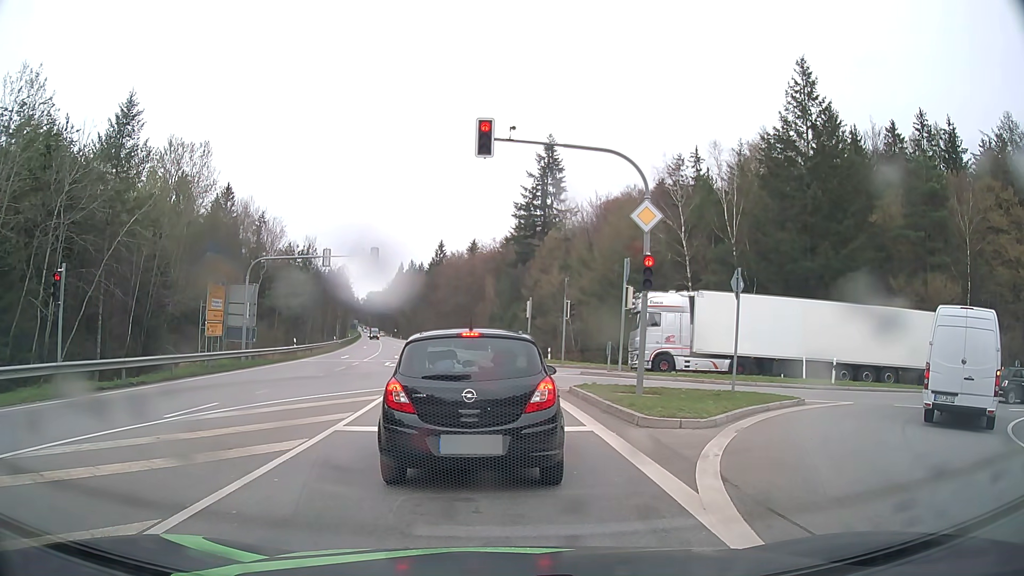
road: secondary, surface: asphalt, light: Day
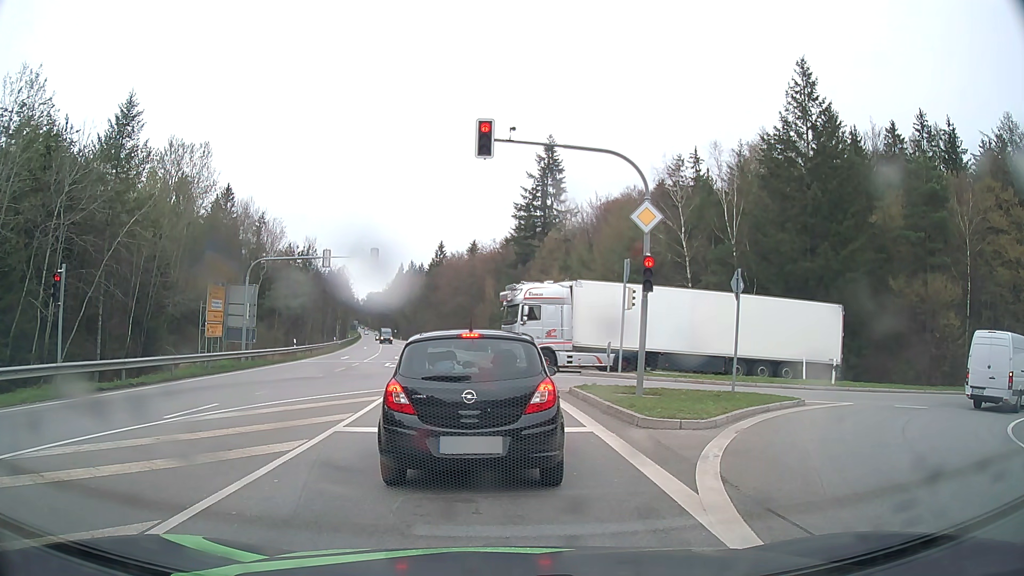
(0.0, +0.1) m; 0°
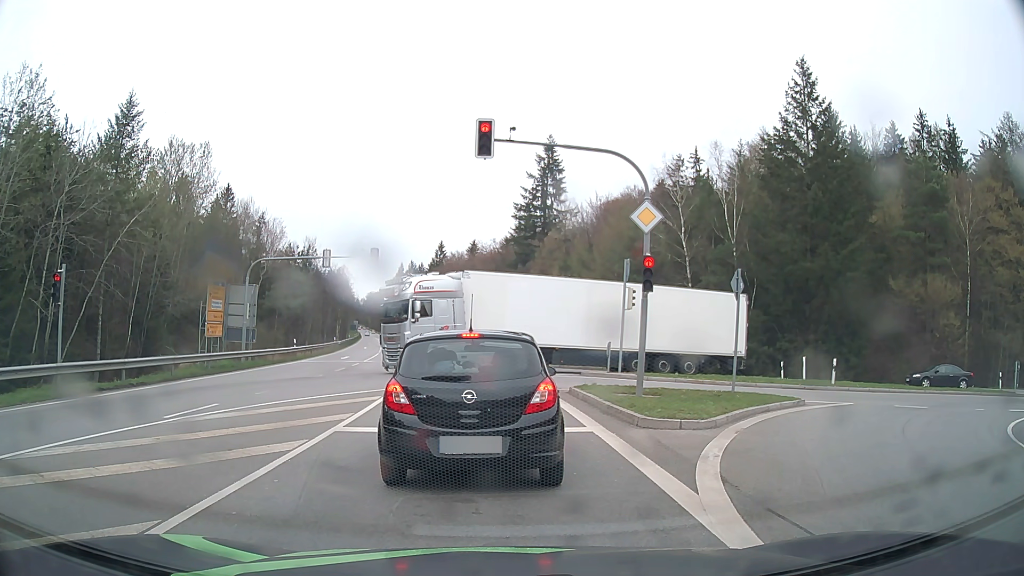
(0.0, 0.0) m; 0°
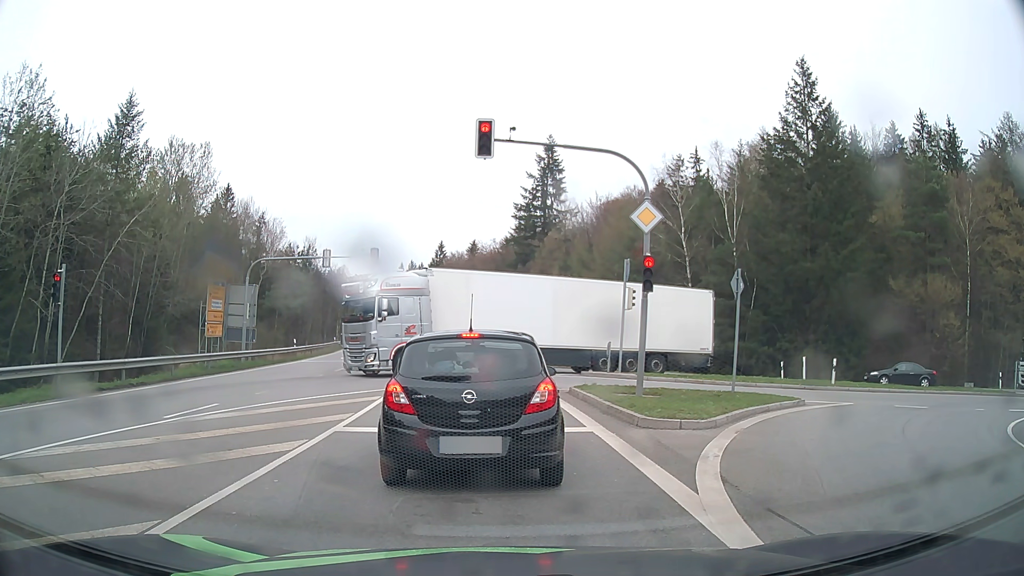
(0.0, 0.0) m; 0°
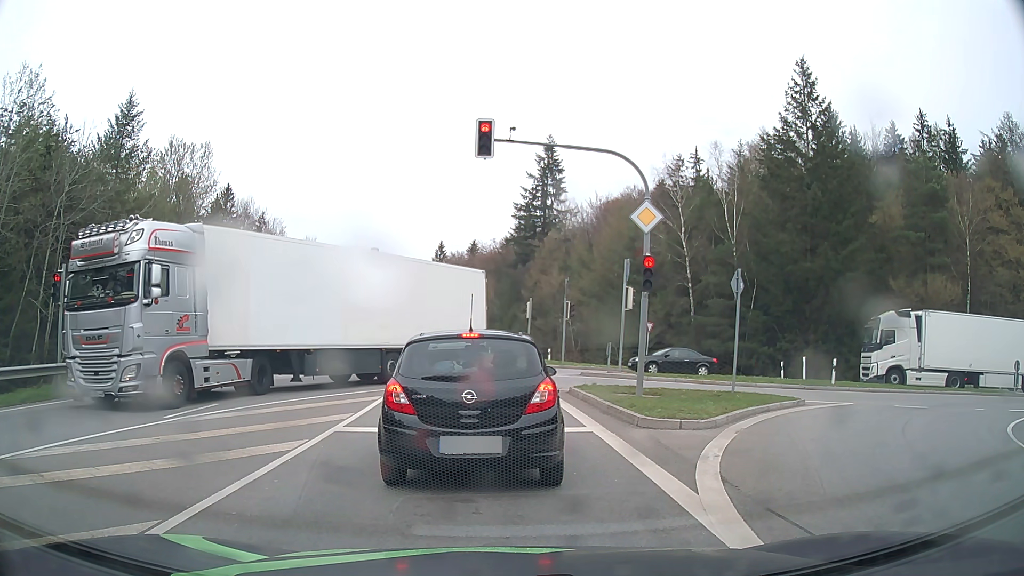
(0.0, 0.0) m; 0°
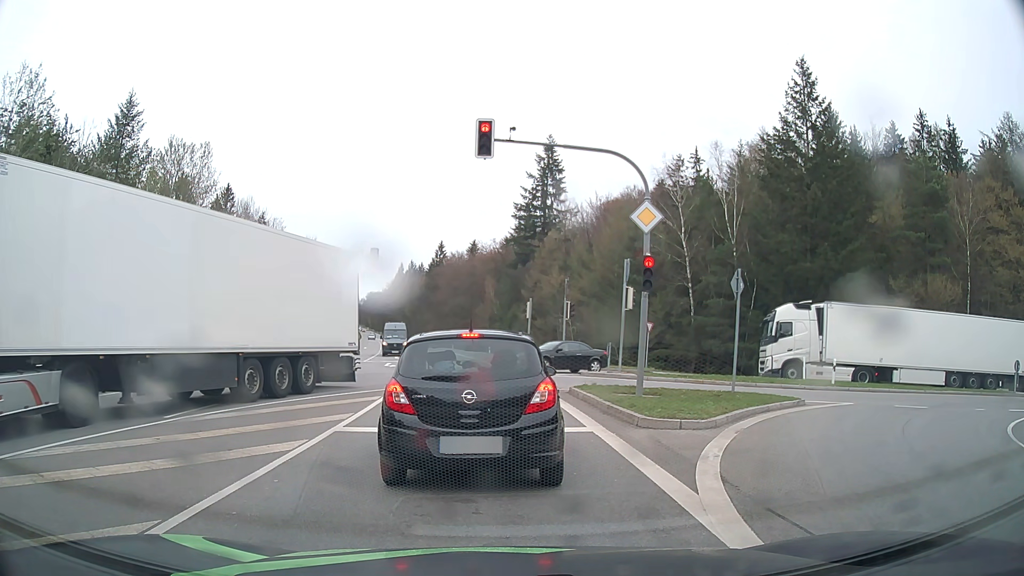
(0.0, 0.0) m; 0°
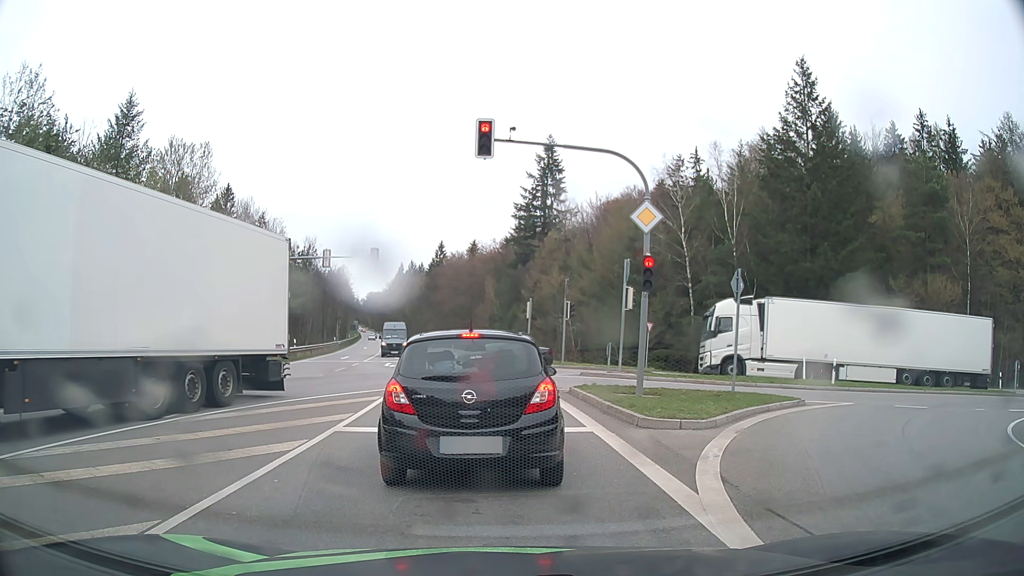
(0.0, 0.0) m; 0°
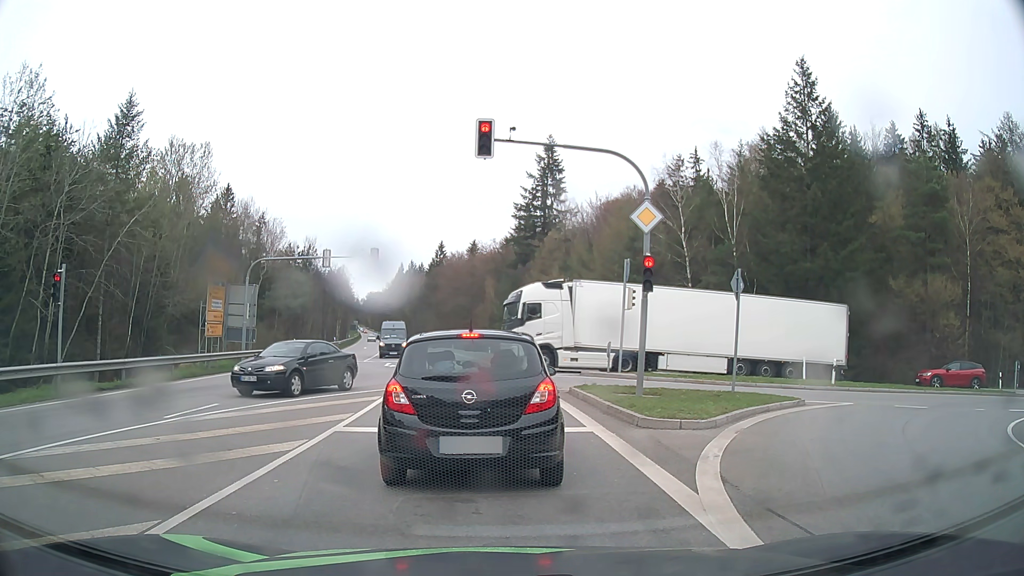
(0.0, 0.0) m; 0°
